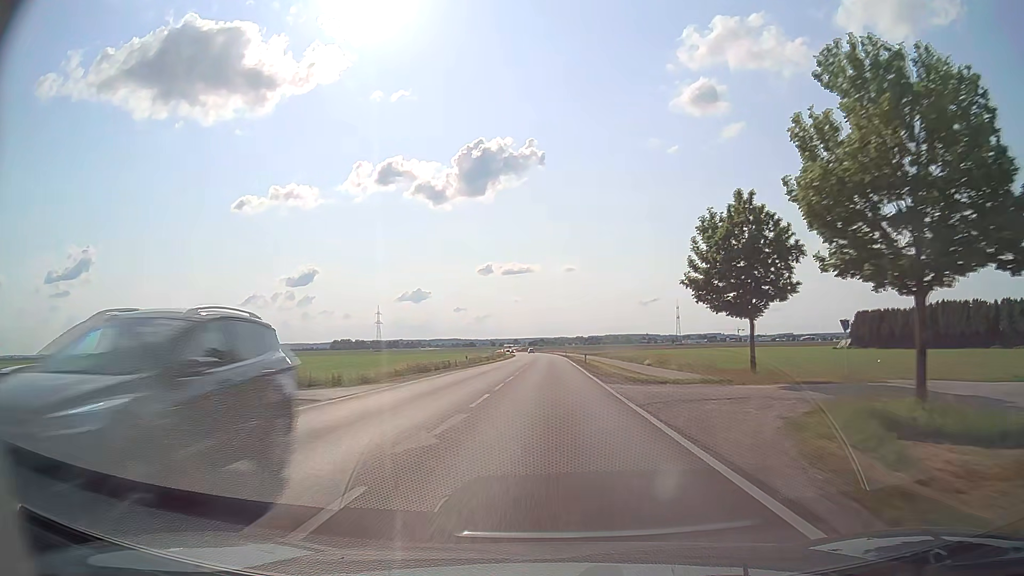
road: secondary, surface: asphalt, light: Day
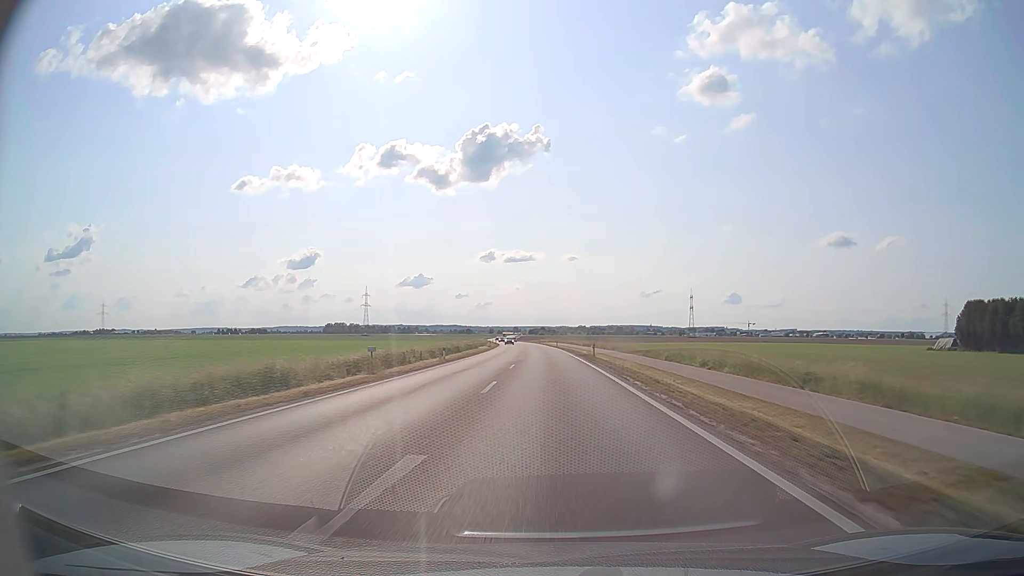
(+0.2, +60.7) m; 0°
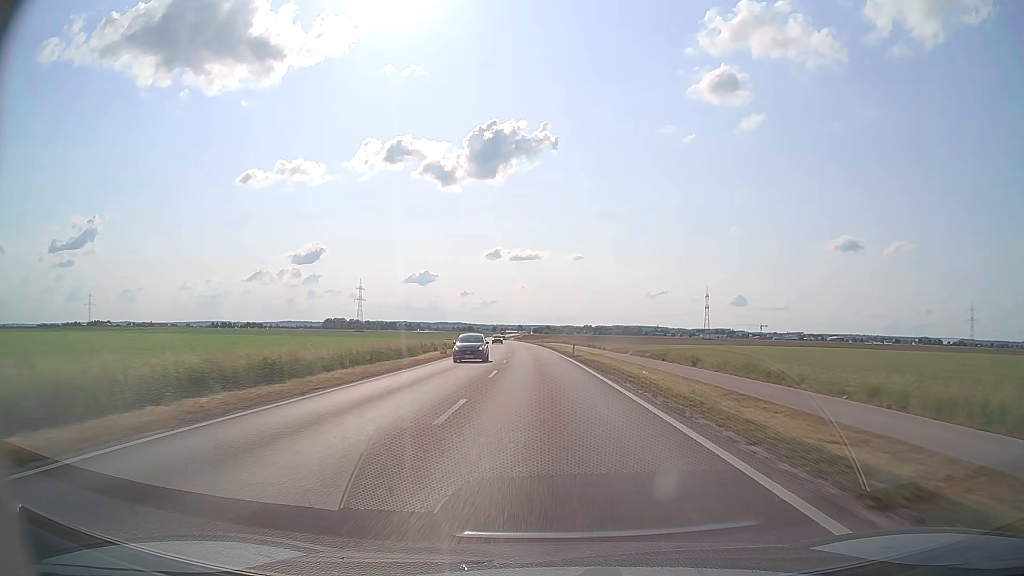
(-0.1, +43.8) m; 0°
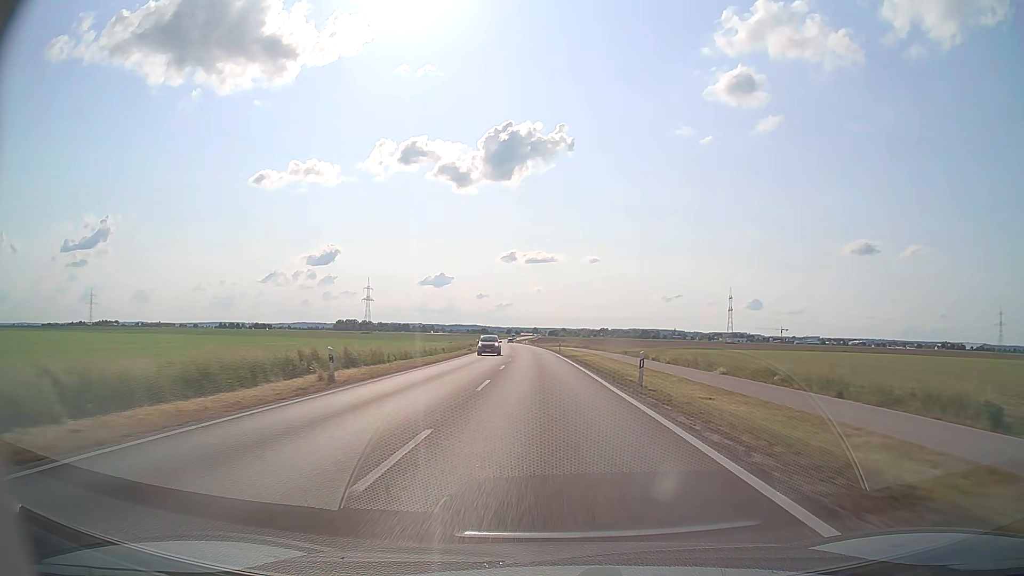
(-0.3, +28.4) m; -1°
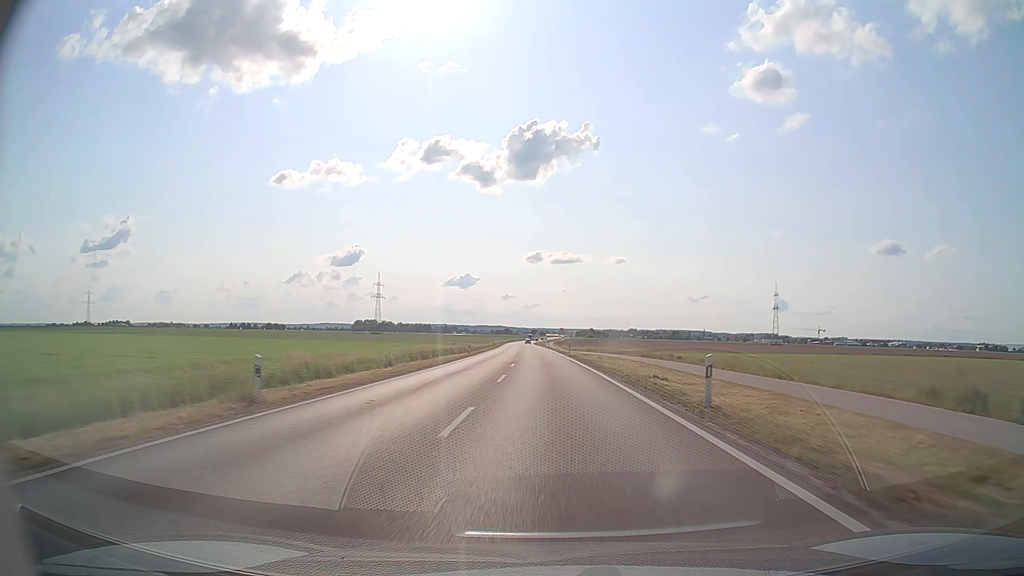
(-1.2, +56.5) m; -2°
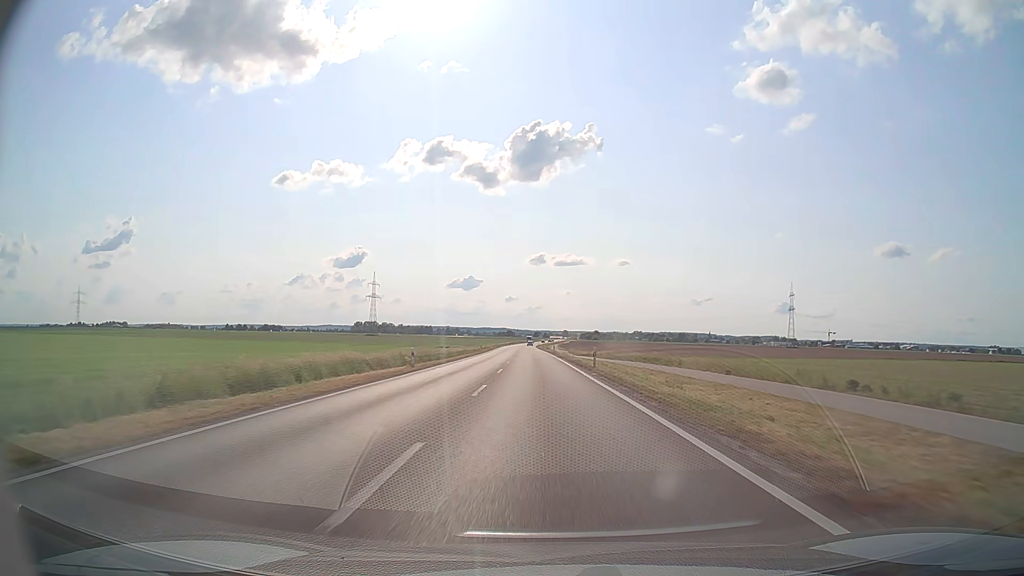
(0.0, +28.7) m; 0°
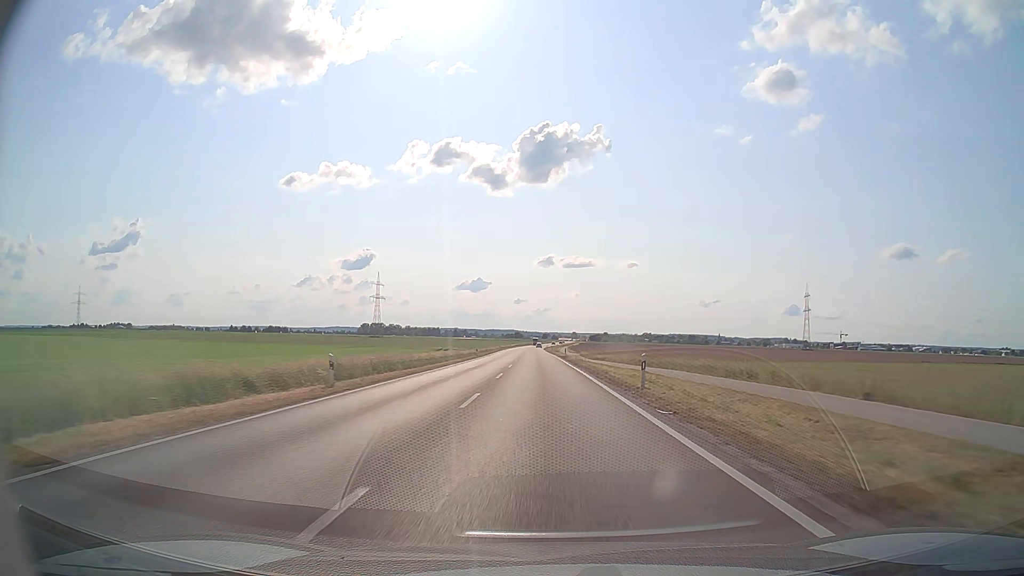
(-0.1, +14.8) m; -1°
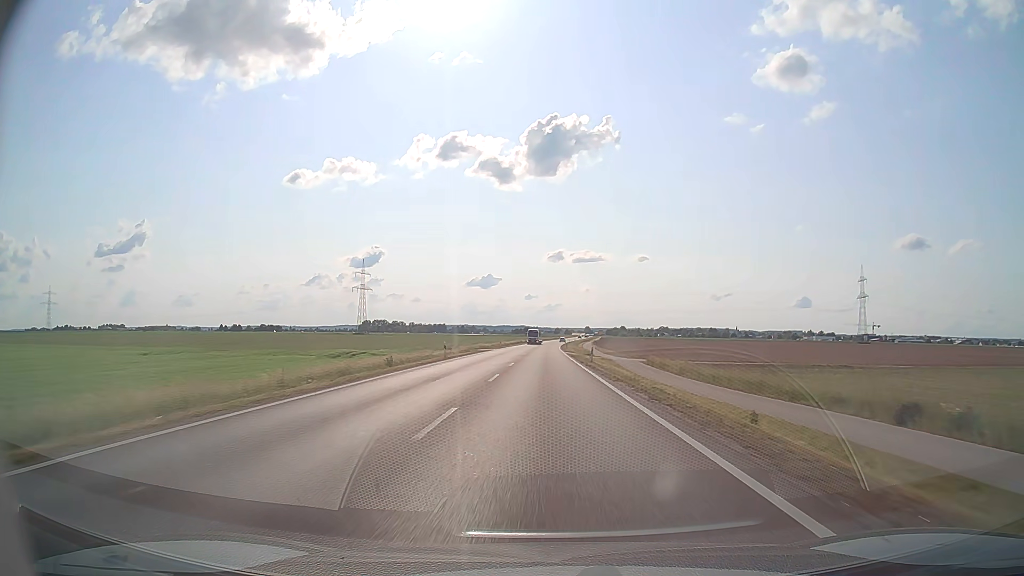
(-1.0, +77.5) m; -1°
(0, +10) (0, +20) (0, +30) (0, +40) (0, +50) (0, +60) (0, +70) (0, +80) (0, +90) (0, +100) m
